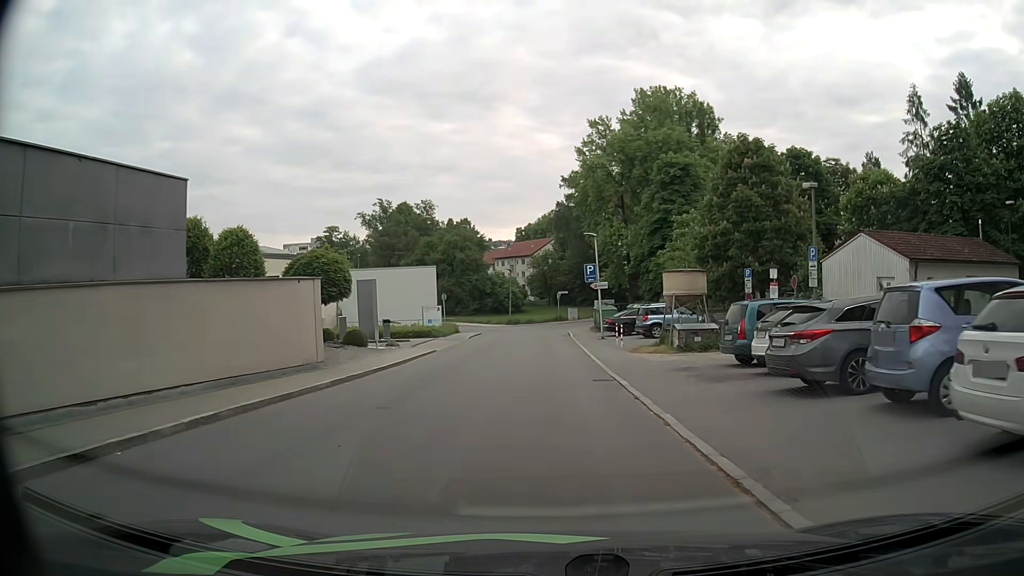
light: Day
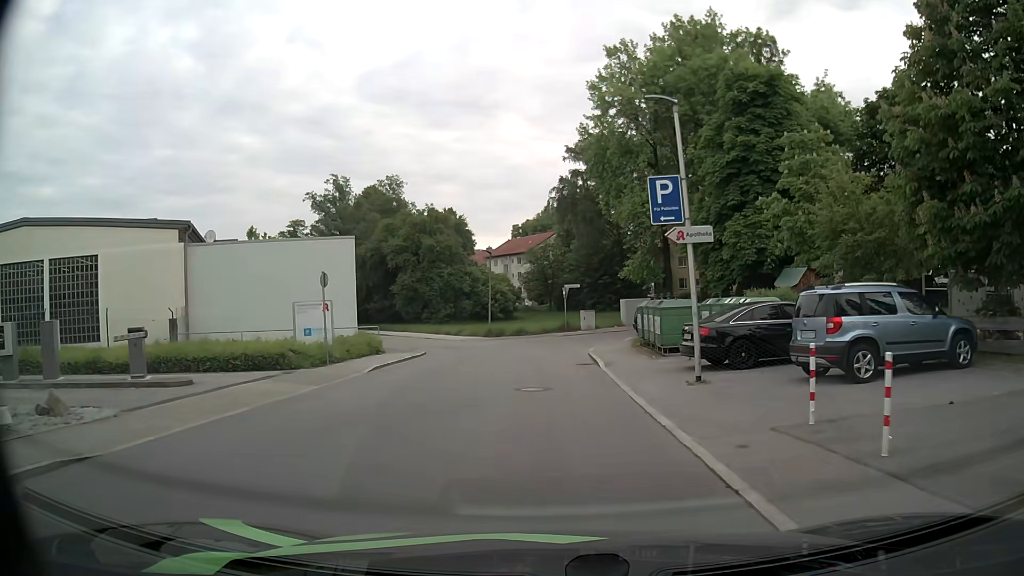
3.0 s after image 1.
(-0.2, +22.5) m; 0°
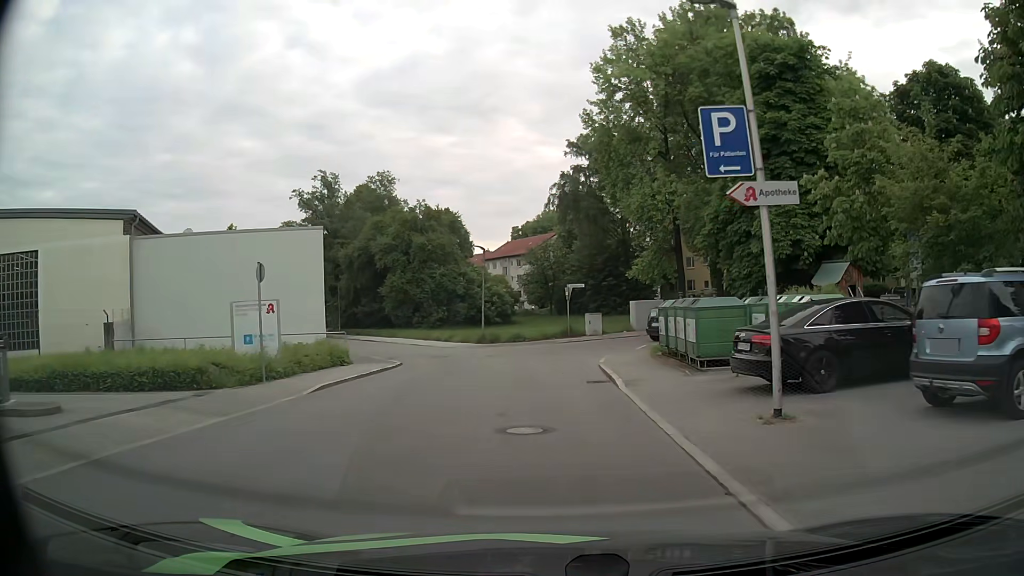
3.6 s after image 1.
(0.0, +4.5) m; 0°
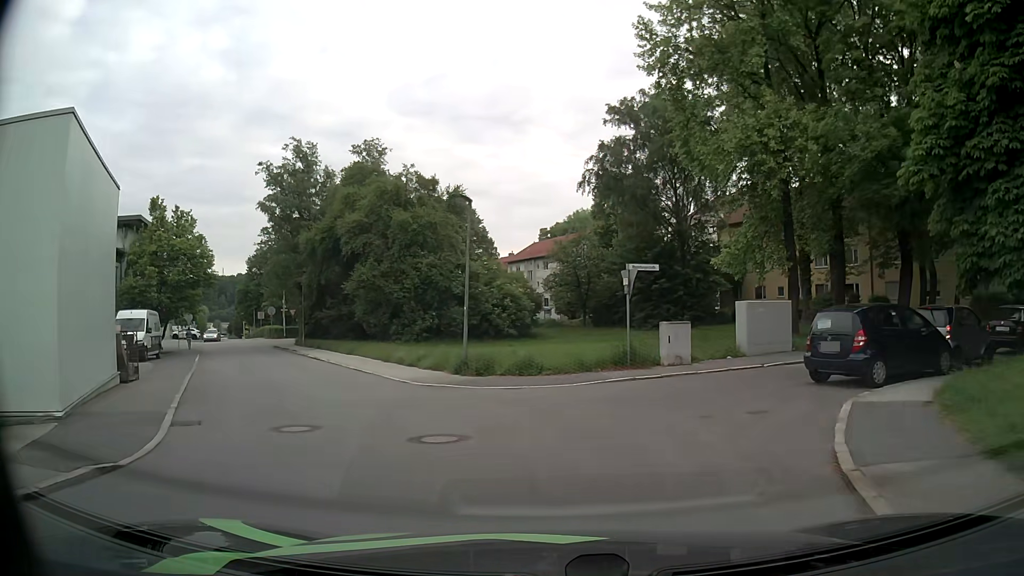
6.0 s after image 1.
(-0.2, +16.6) m; -3°
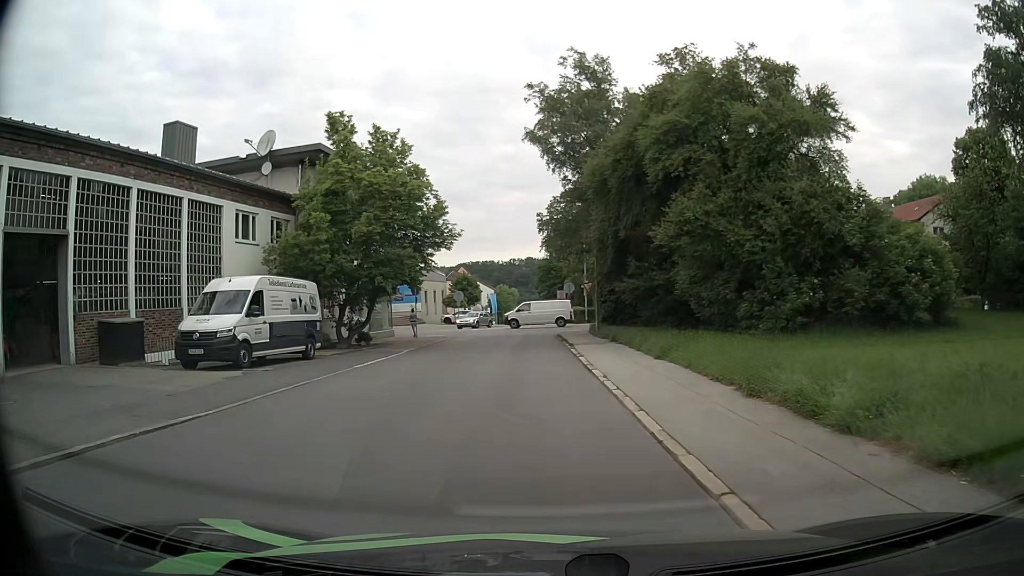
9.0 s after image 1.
(-3.6, +16.8) m; -28°
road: residential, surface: asphalt
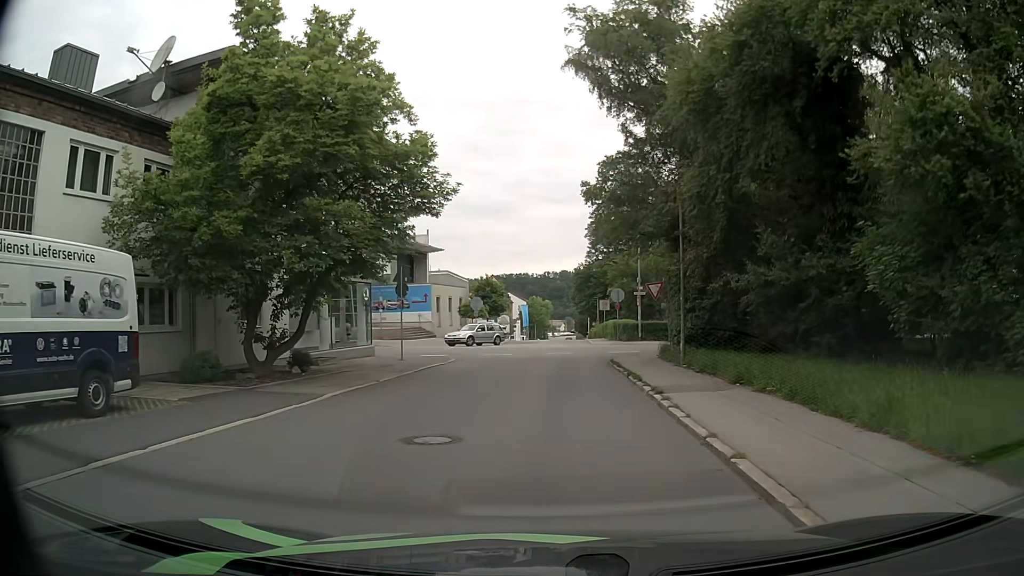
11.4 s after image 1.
(-0.4, +12.9) m; -3°
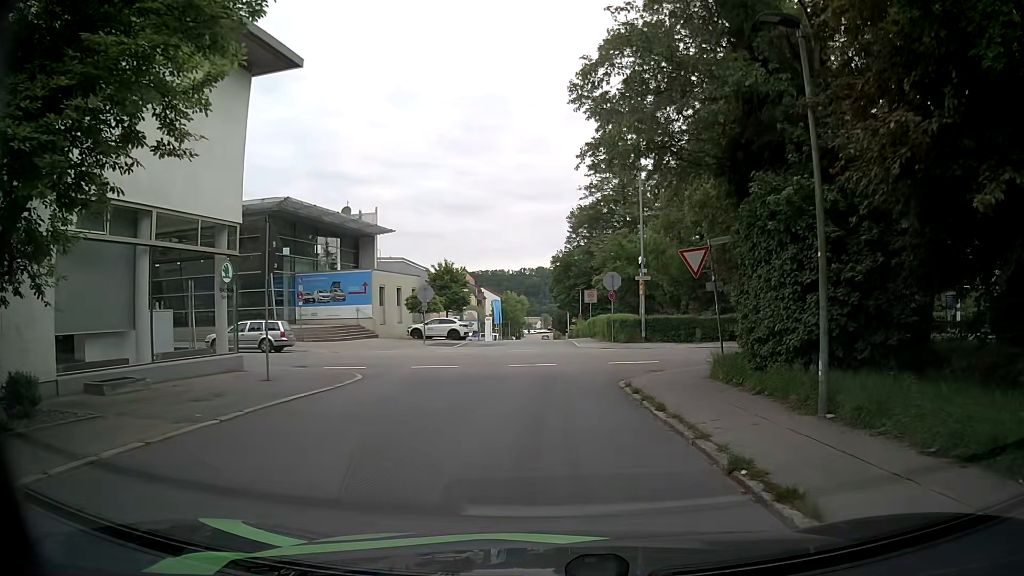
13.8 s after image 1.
(+0.2, +11.5) m; +1°
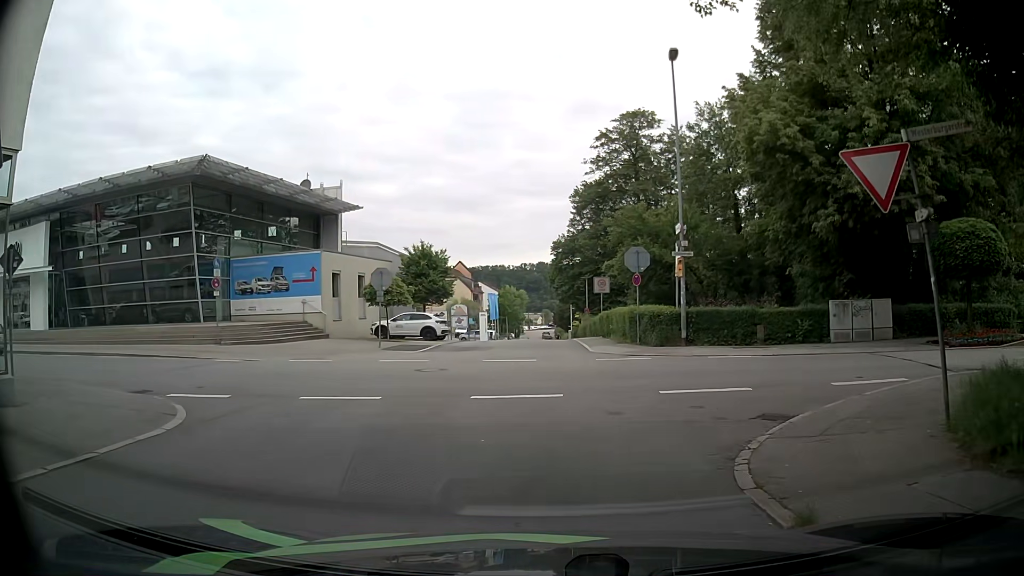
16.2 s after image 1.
(+0.3, +9.6) m; +1°
